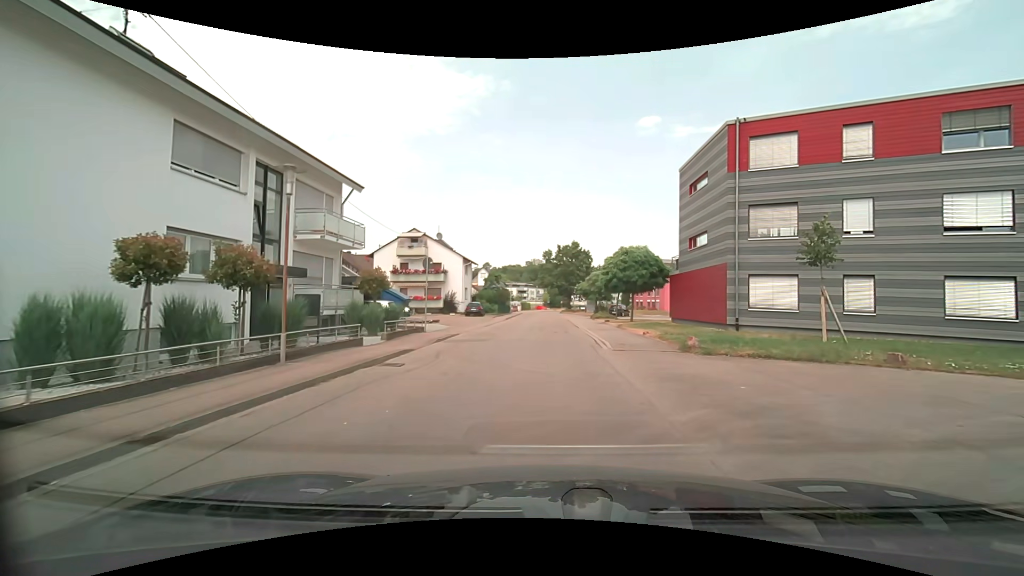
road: unclassified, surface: asphalt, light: Day
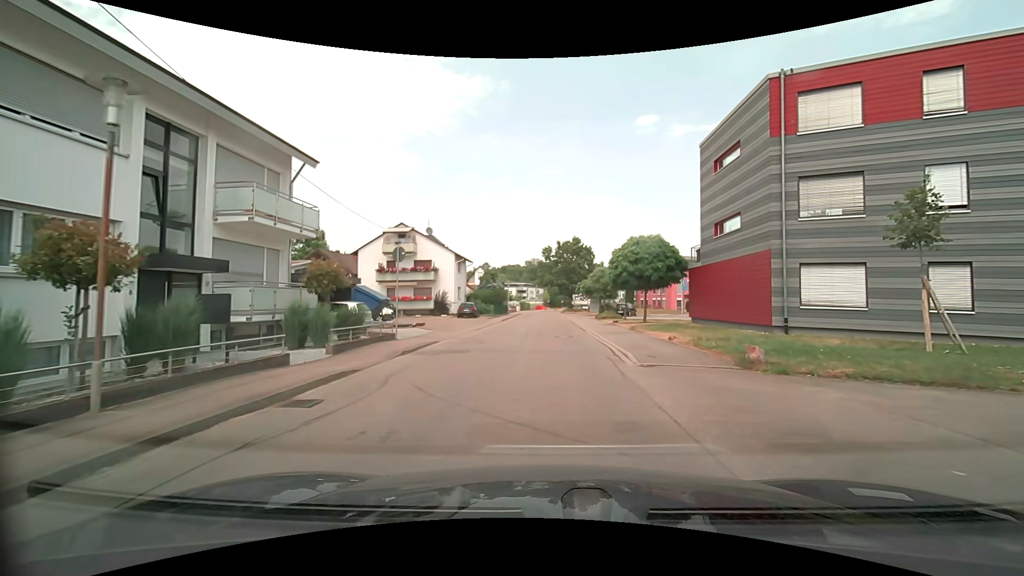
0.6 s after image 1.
(0.0, +4.5) m; 0°
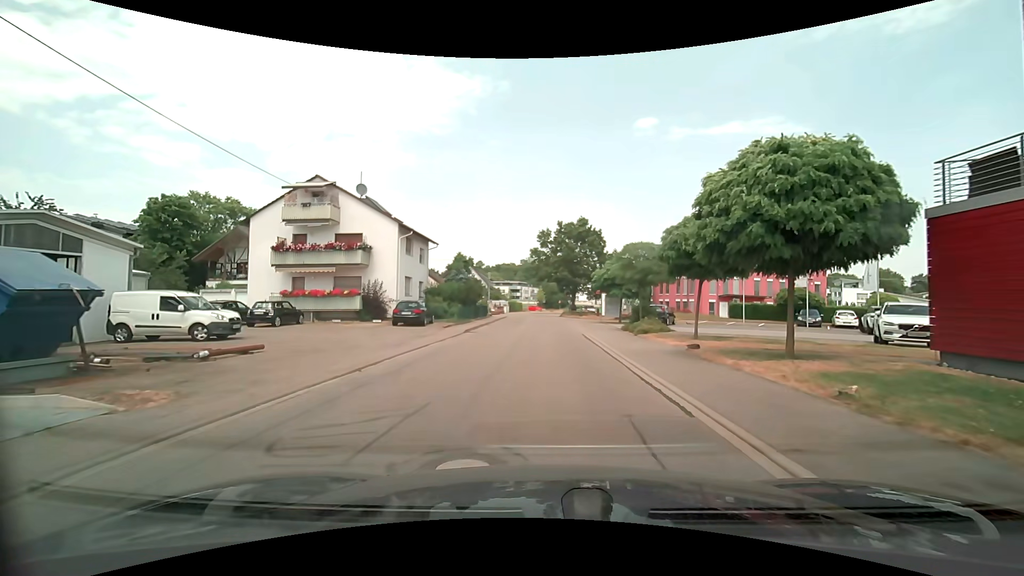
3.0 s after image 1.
(+0.1, +18.2) m; 0°
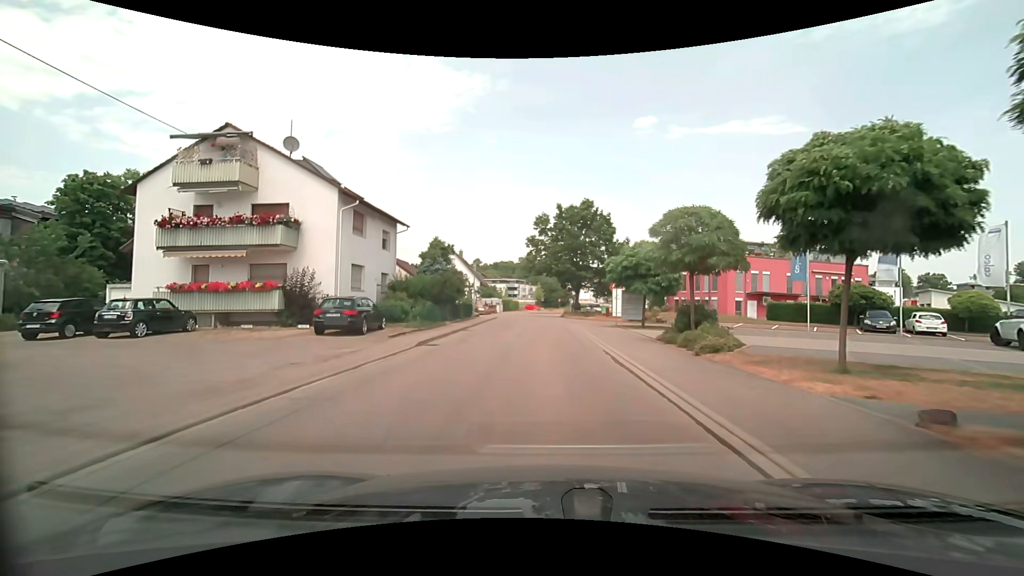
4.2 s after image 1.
(+0.1, +9.1) m; 0°
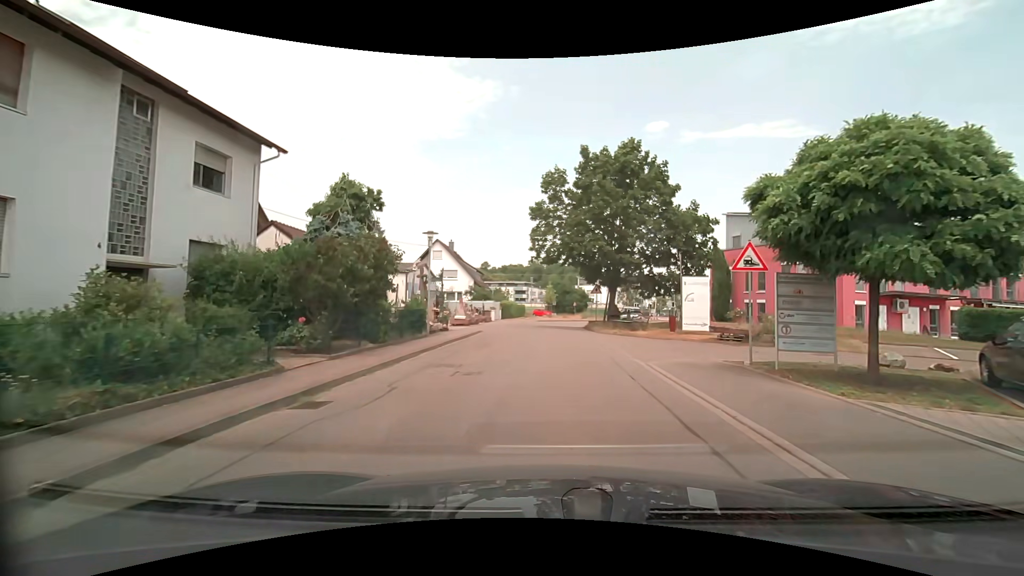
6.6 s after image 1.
(-0.3, +18.4) m; -1°
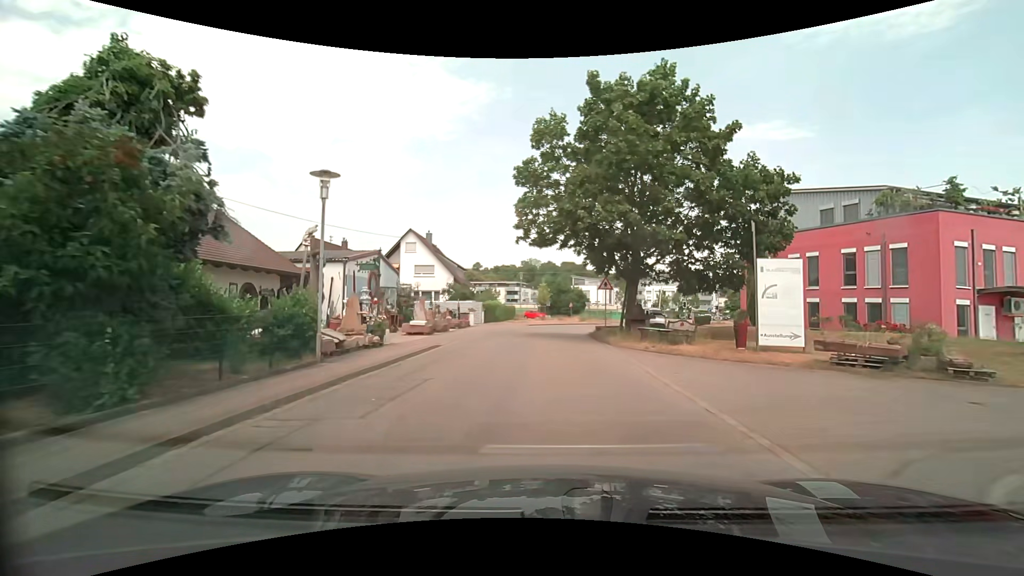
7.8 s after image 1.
(+0.1, +9.4) m; +1°
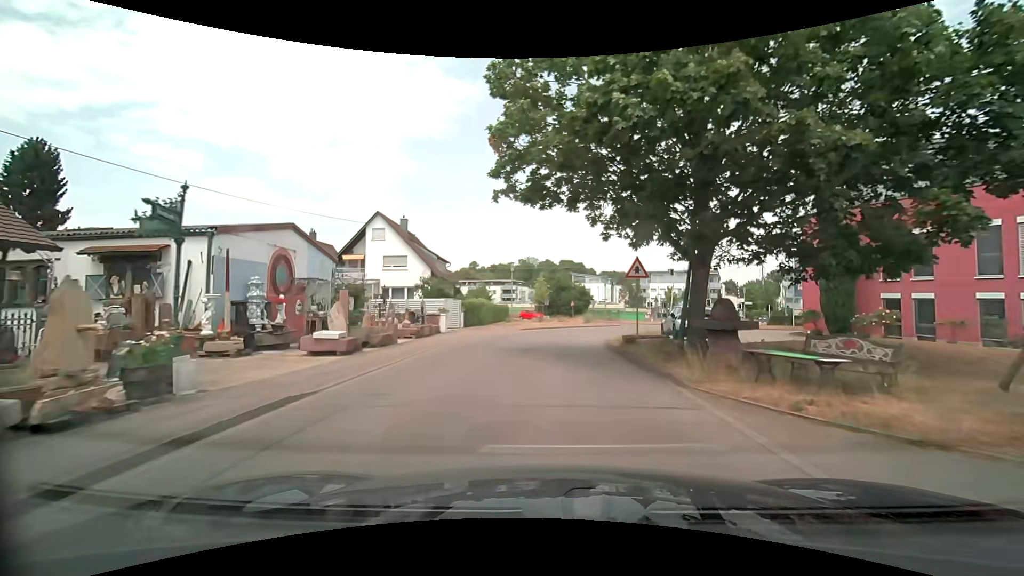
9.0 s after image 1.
(0.0, +9.7) m; 0°
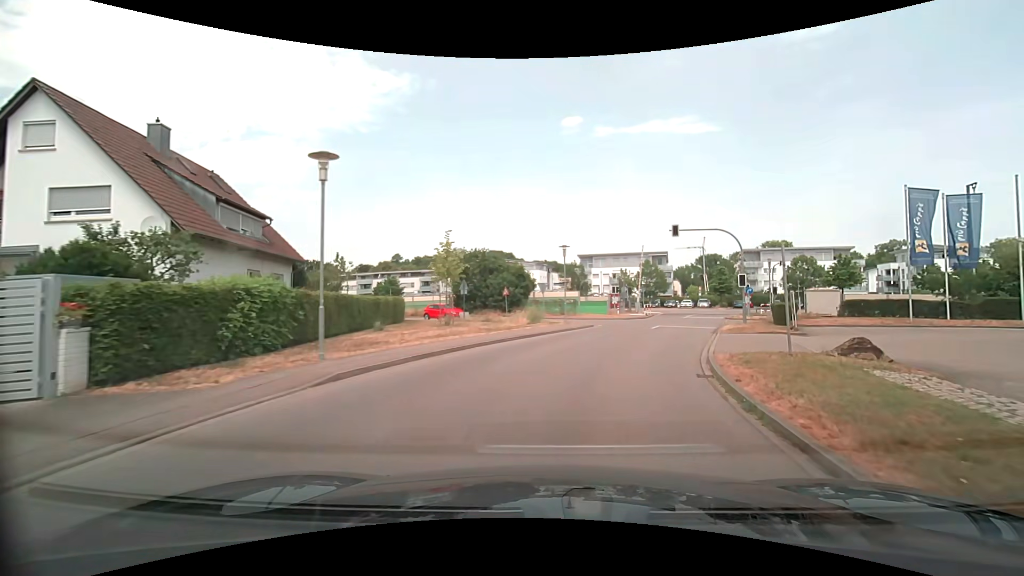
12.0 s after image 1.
(+0.7, +24.1) m; +7°
(+1, +10) (+3, +20) (+7, +29) (+10, +38) (+14, +48) (+19, +56) (+27, +62) (+37, +63) (+46, +61) (+56, +57) m
